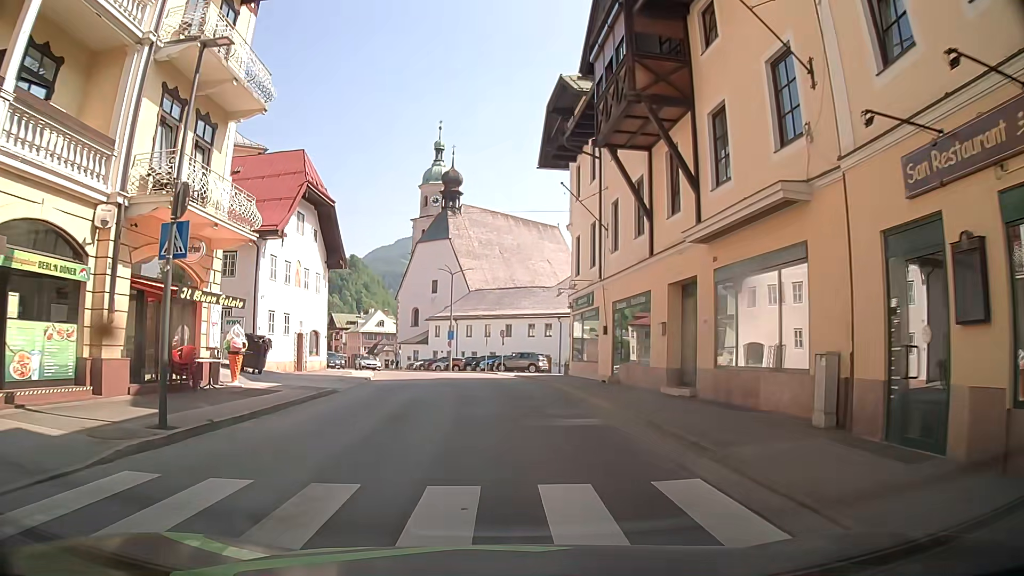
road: tertiary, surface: asphalt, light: Day
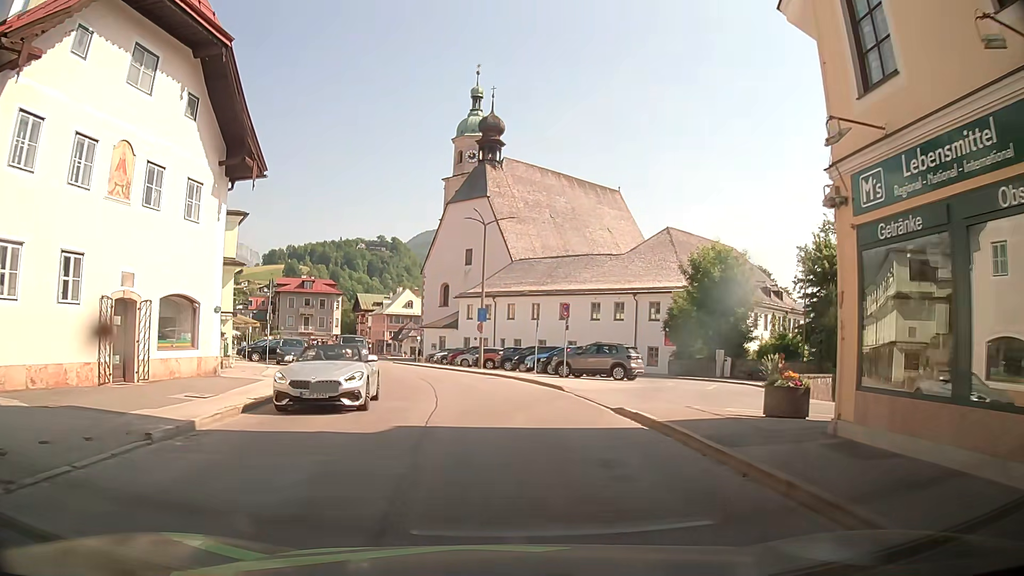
(-0.7, +21.9) m; -5°
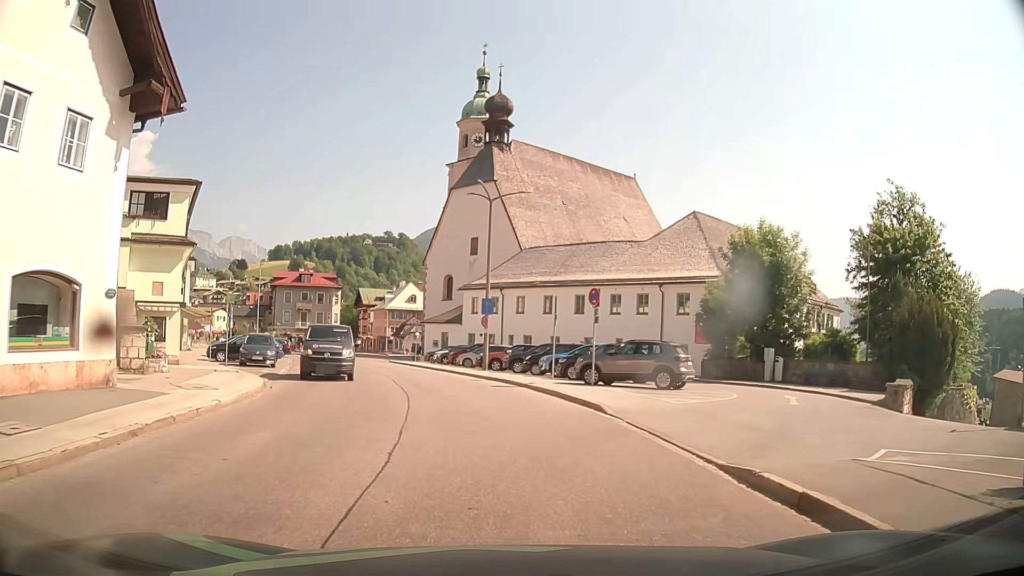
(+0.1, +6.7) m; +1°
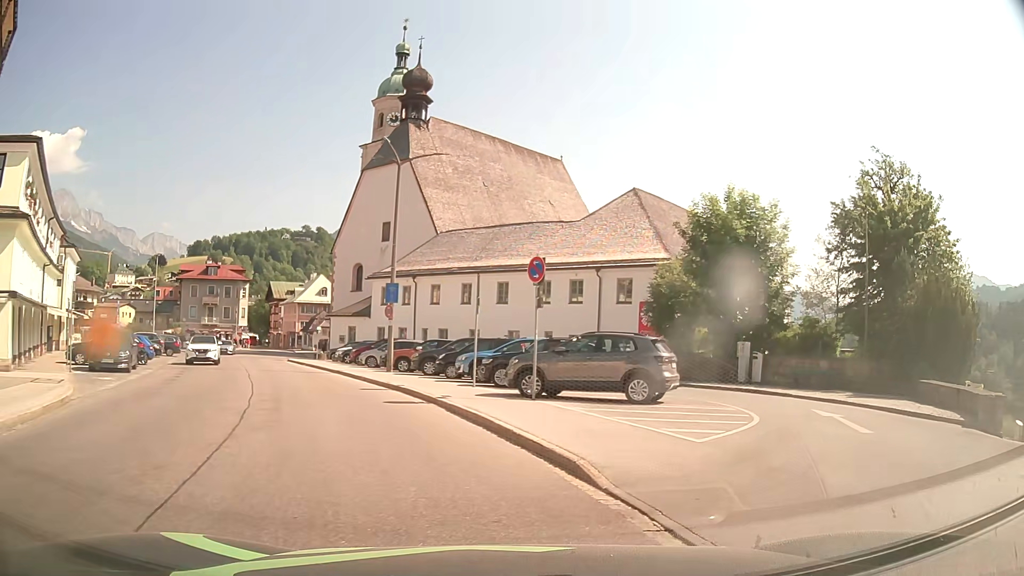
(0.0, +6.8) m; +6°
